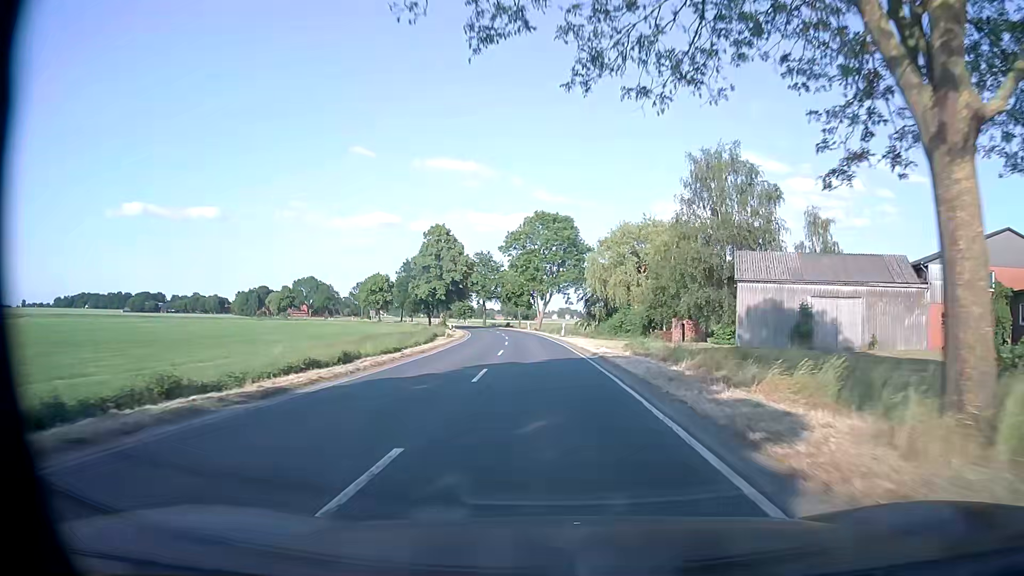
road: secondary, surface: asphalt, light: Day
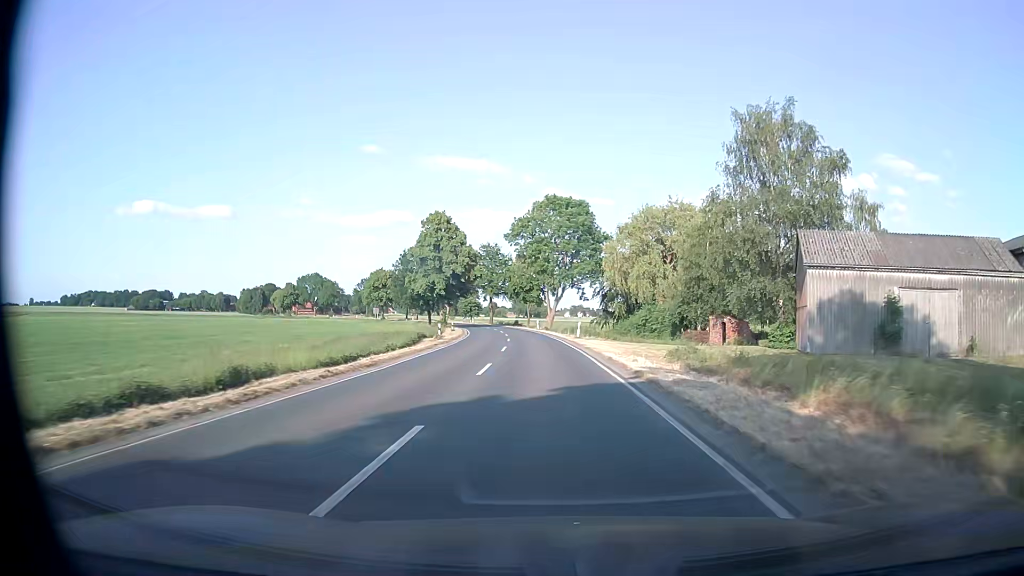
(-0.1, +10.6) m; -1°
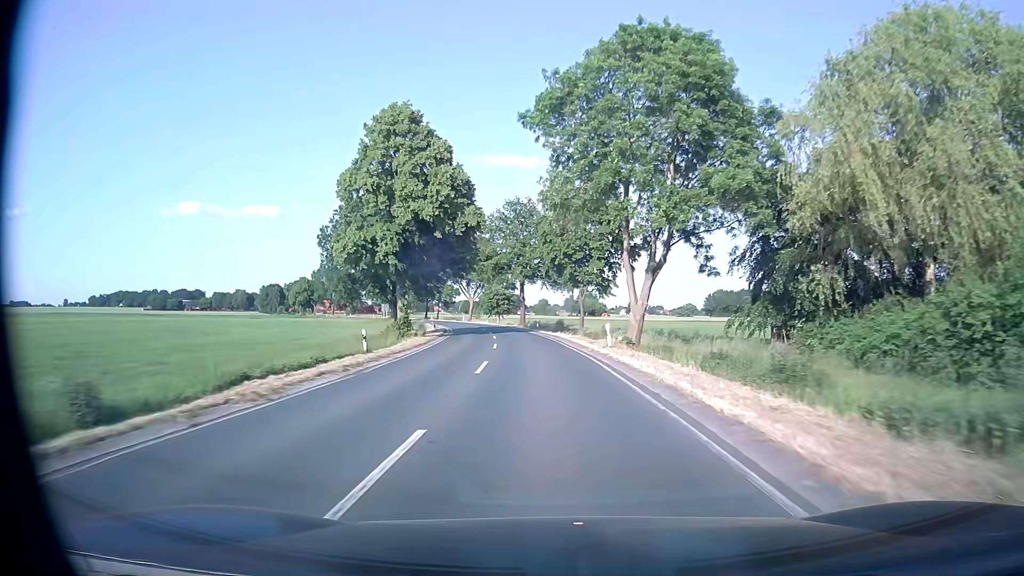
(-2.1, +48.4) m; -5°
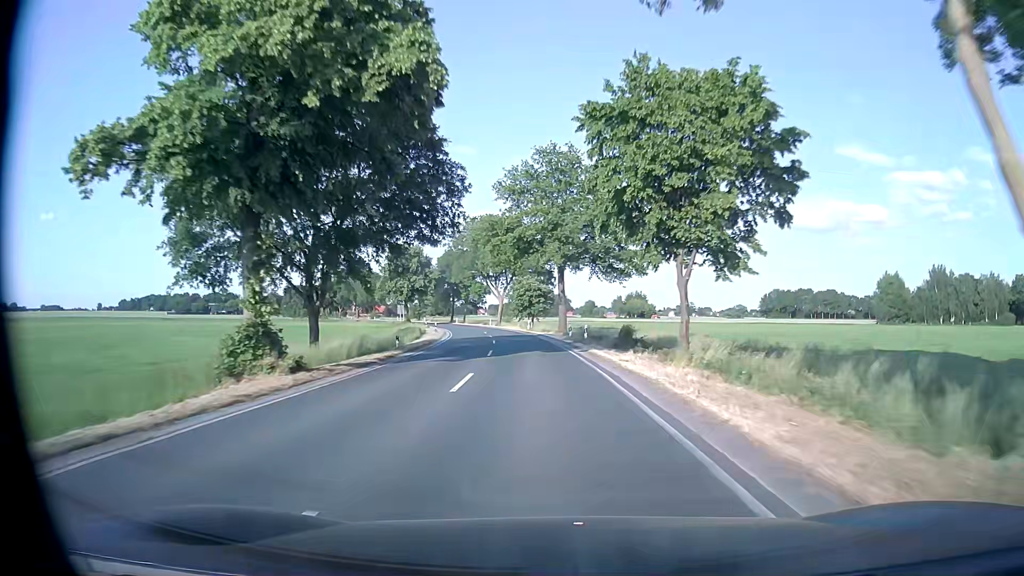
(-0.8, +27.2) m; -4°
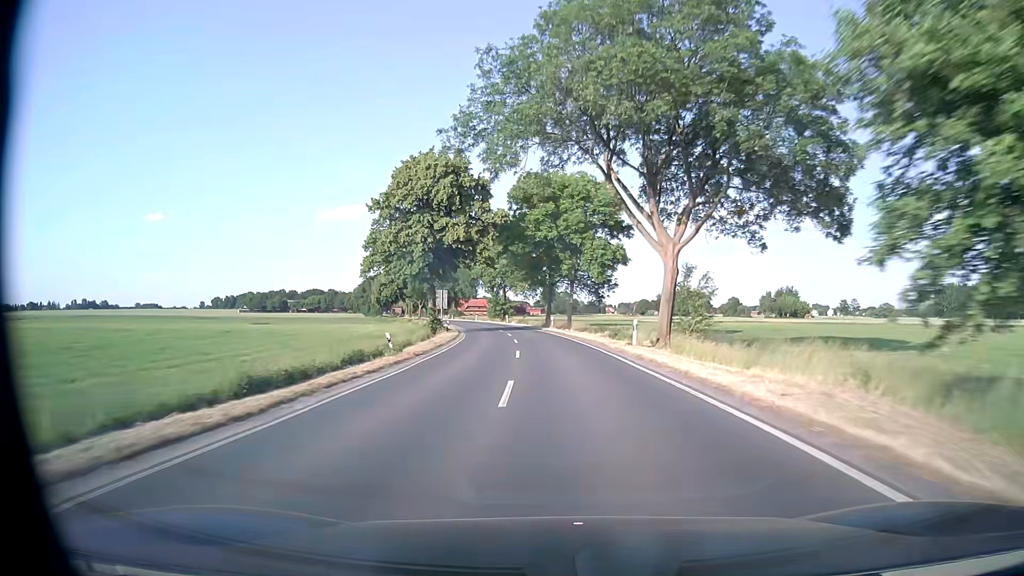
(-7.8, +73.1) m; -11°
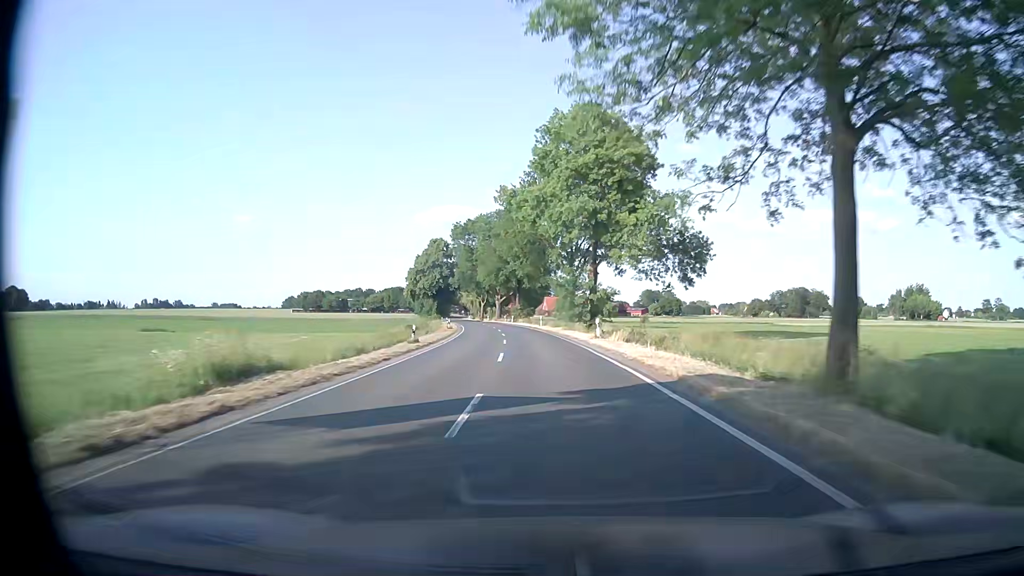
(-4.2, +61.5) m; -8°
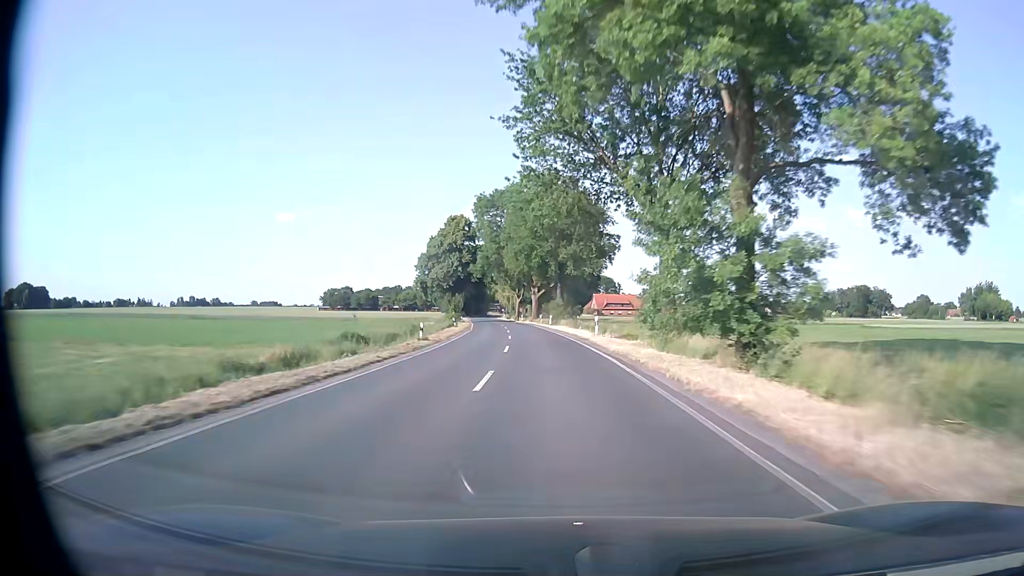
(-1.3, +31.1) m; -4°
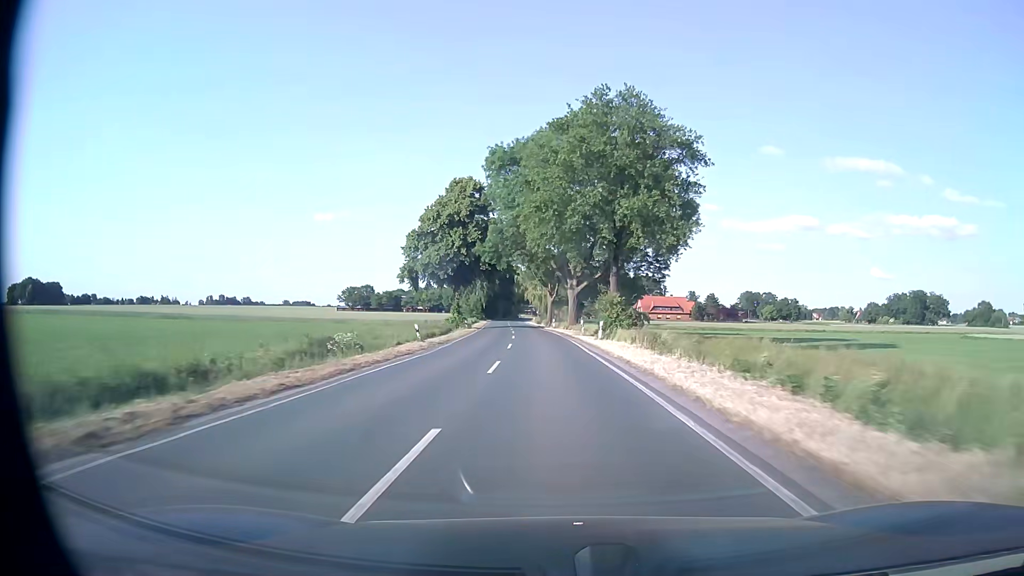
(-0.9, +31.3) m; -3°
(0, +10) (0, +20) (-1, +30) (-1, +40) (-2, +50) (-3, +60) (-3, +70) (-4, +80) (-5, +90) (-6, +100) m
